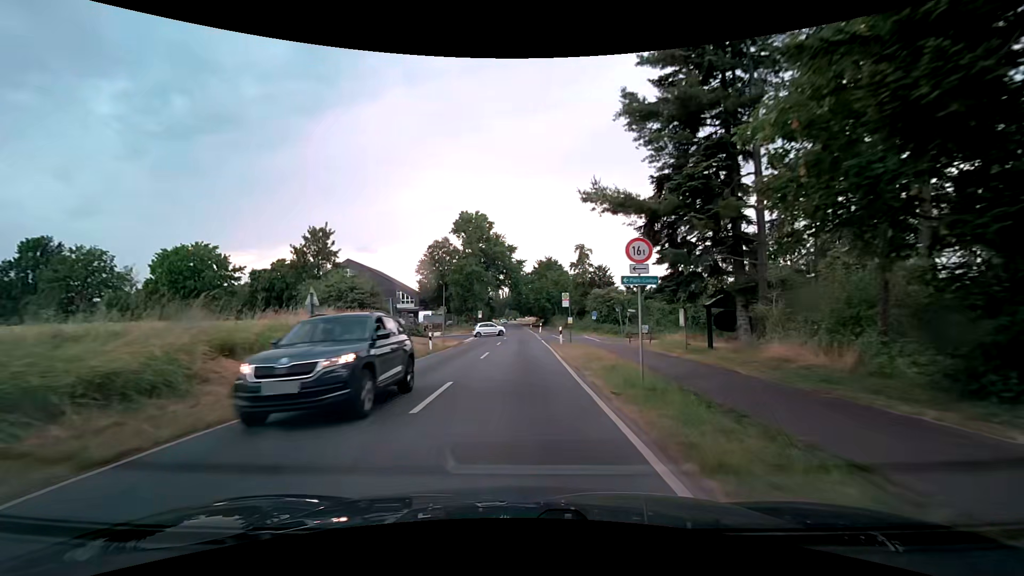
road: secondary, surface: asphalt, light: Day
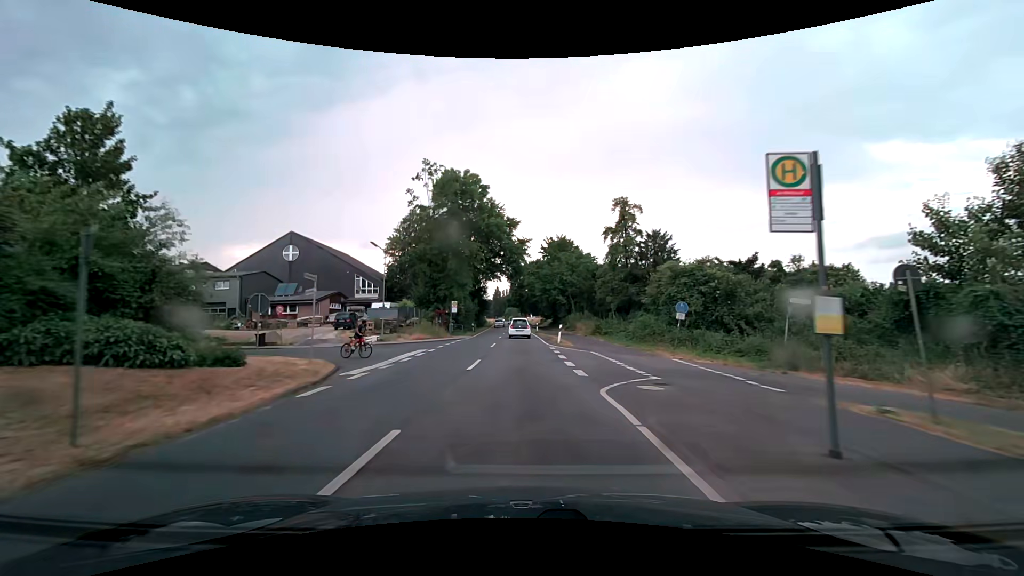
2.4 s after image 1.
(-0.2, +30.3) m; -1°
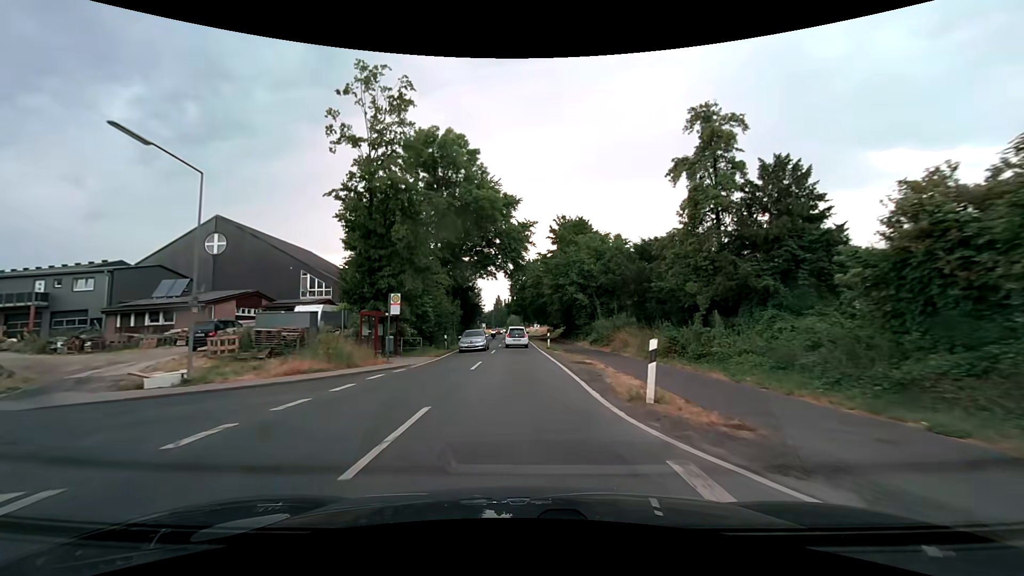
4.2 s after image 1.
(+0.2, +22.2) m; 0°
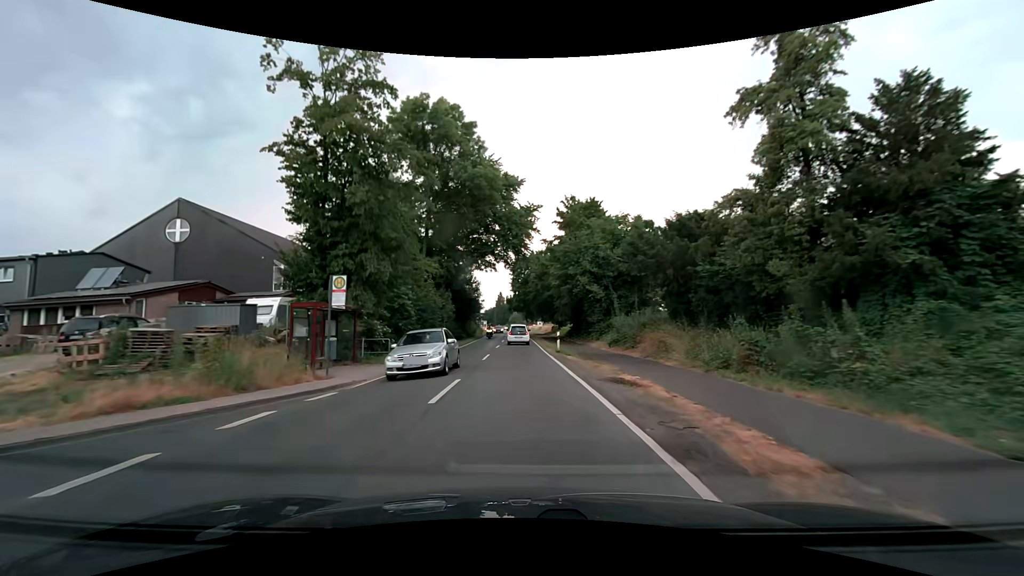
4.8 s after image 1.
(0.0, +7.8) m; 0°
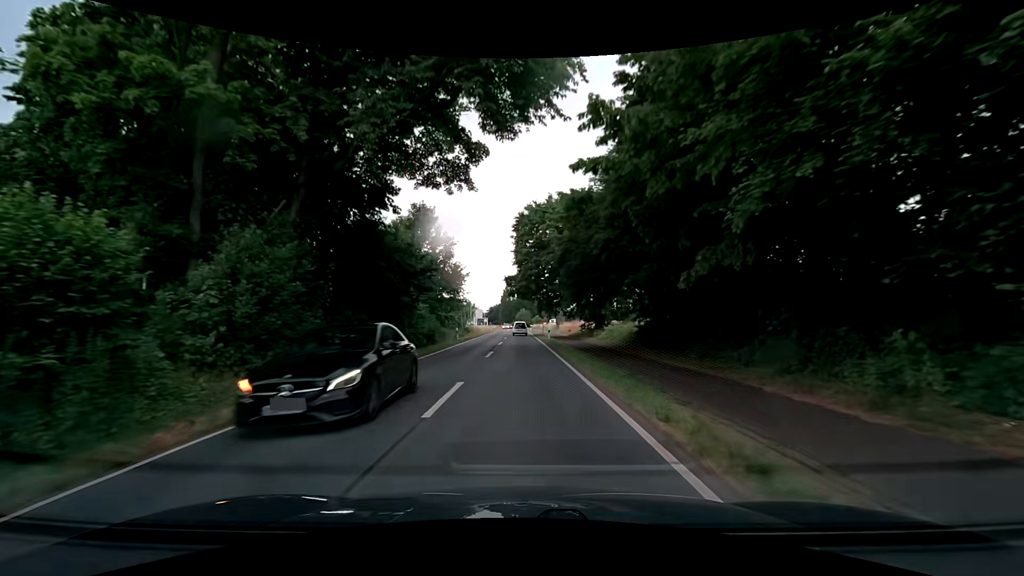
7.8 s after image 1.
(-0.4, +38.2) m; -1°
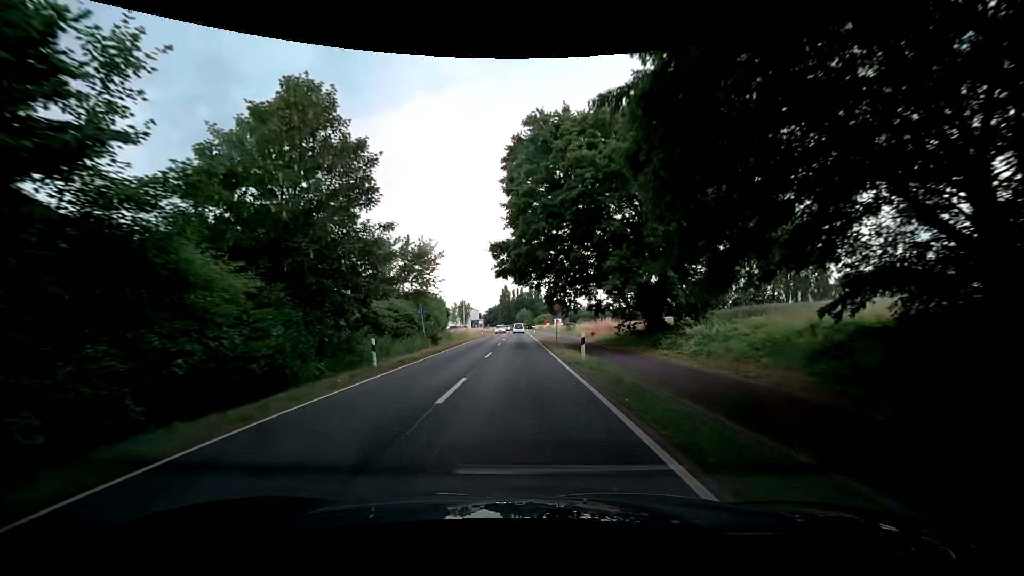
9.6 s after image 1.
(0.0, +22.7) m; +1°
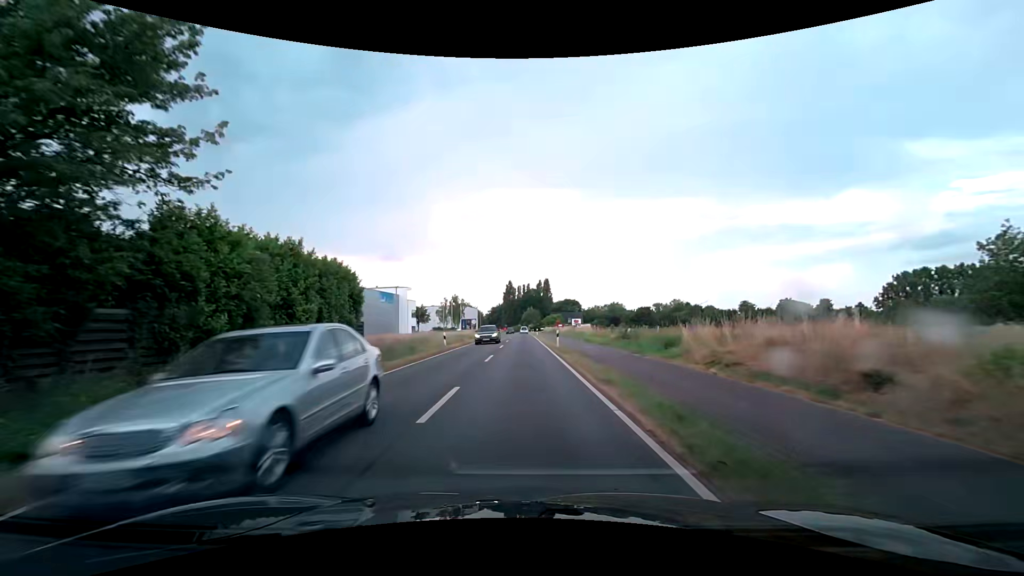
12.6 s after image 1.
(-1.0, +38.0) m; -3°
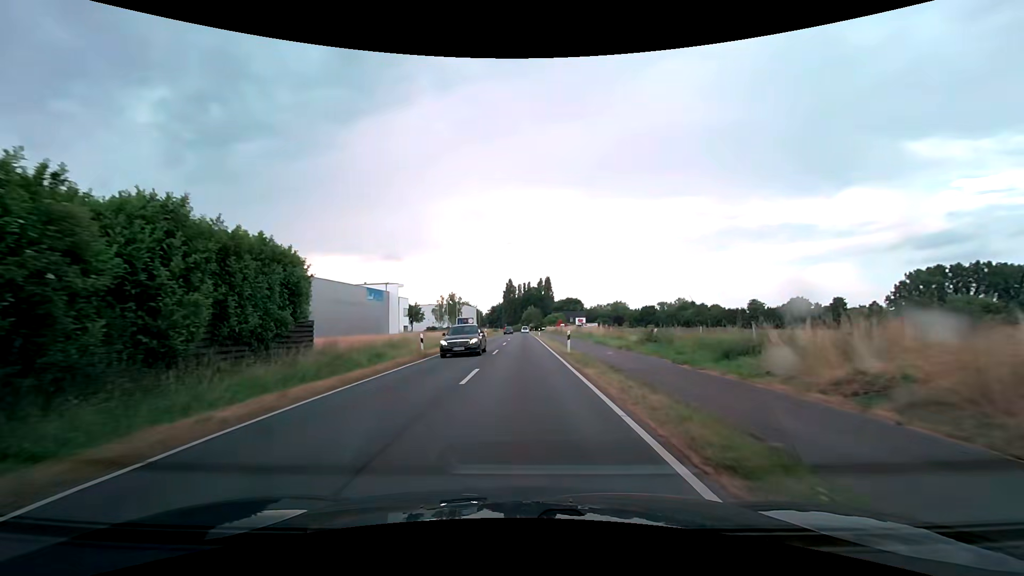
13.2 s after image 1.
(+0.1, +7.6) m; +1°
(0, +10) (0, +20) (0, +30) (0, +40) (0, +50) (0, +60) (0, +70) (0, +80) (0, +90) (+1, +100) m
